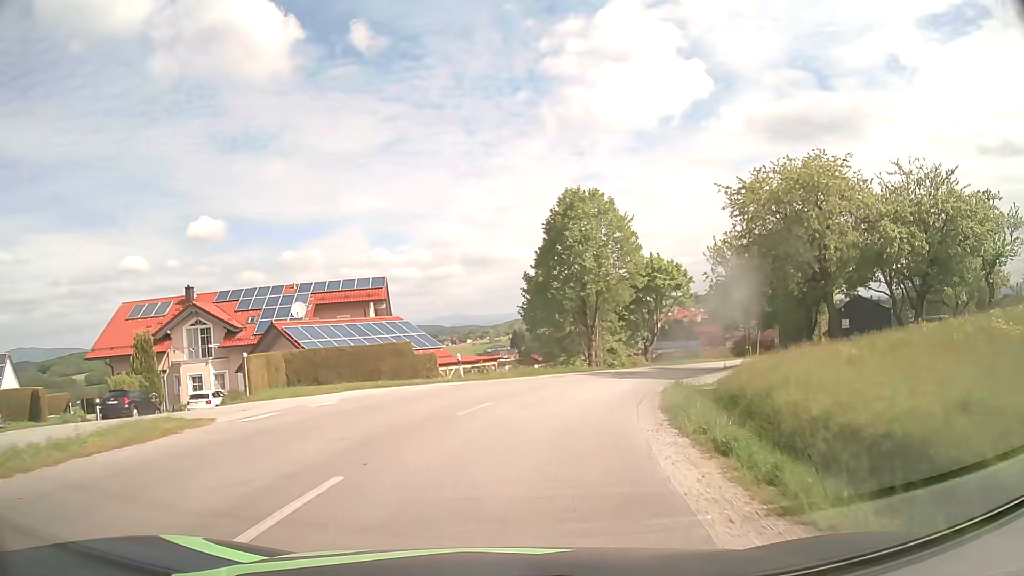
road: tertiary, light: Day
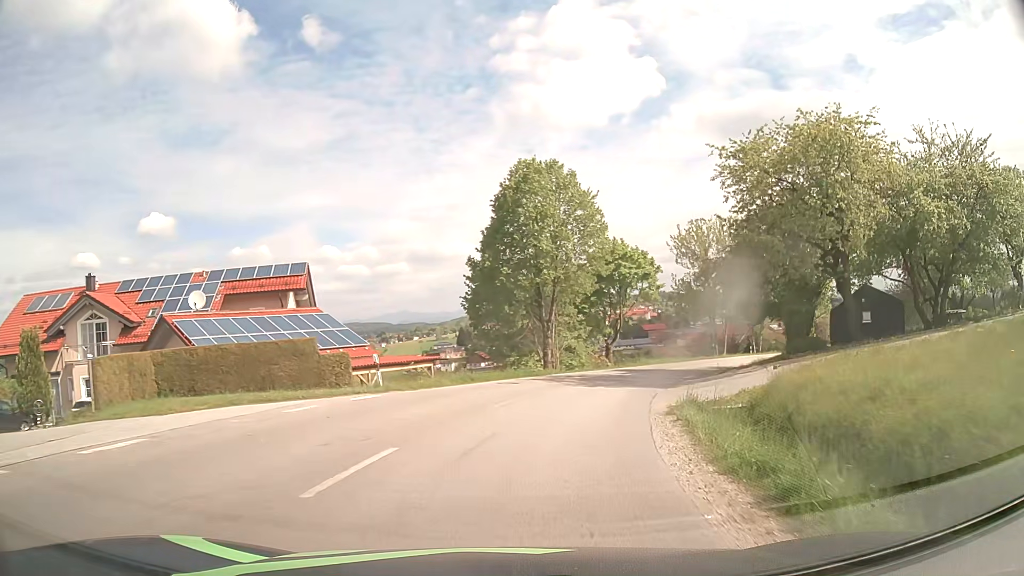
(+0.2, +6.9) m; +4°
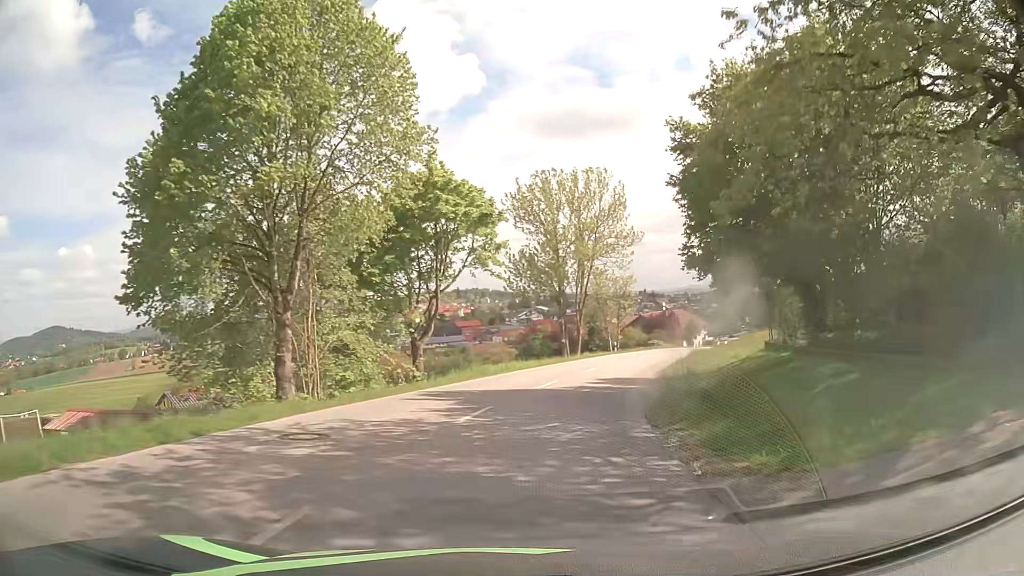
(+2.8, +20.4) m; +15°
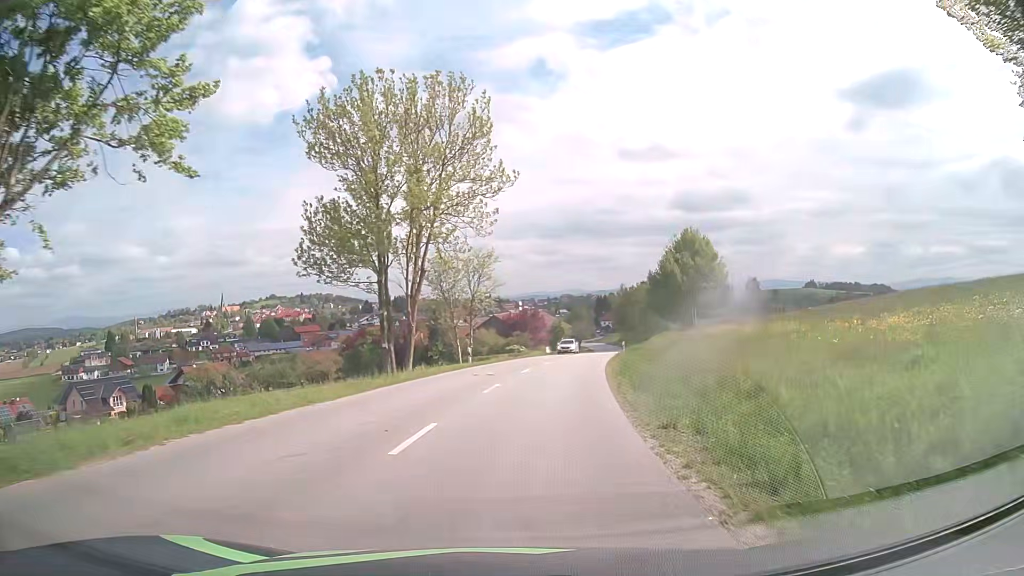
(+2.7, +21.2) m; +13°
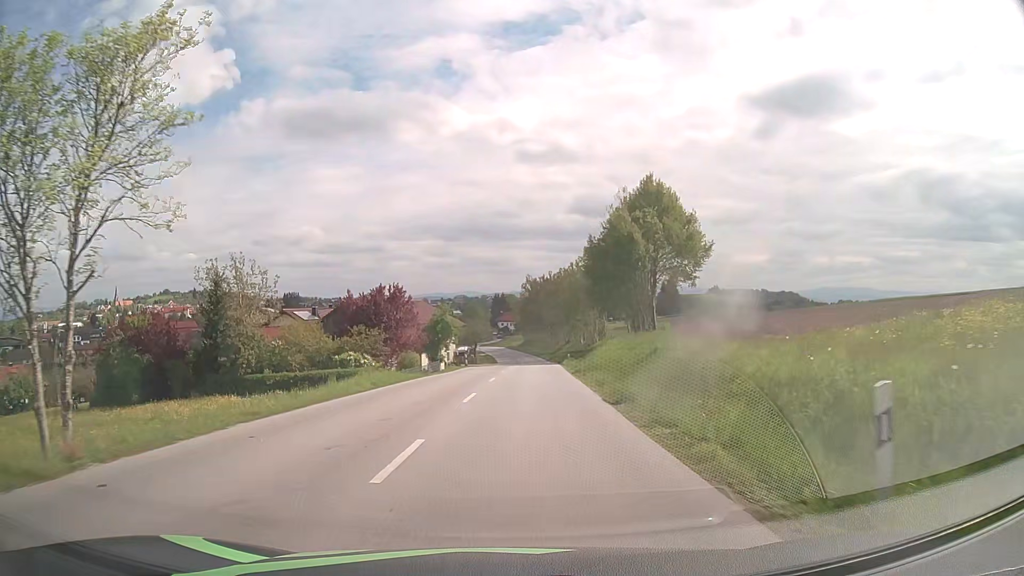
(+4.0, +37.4) m; +9°
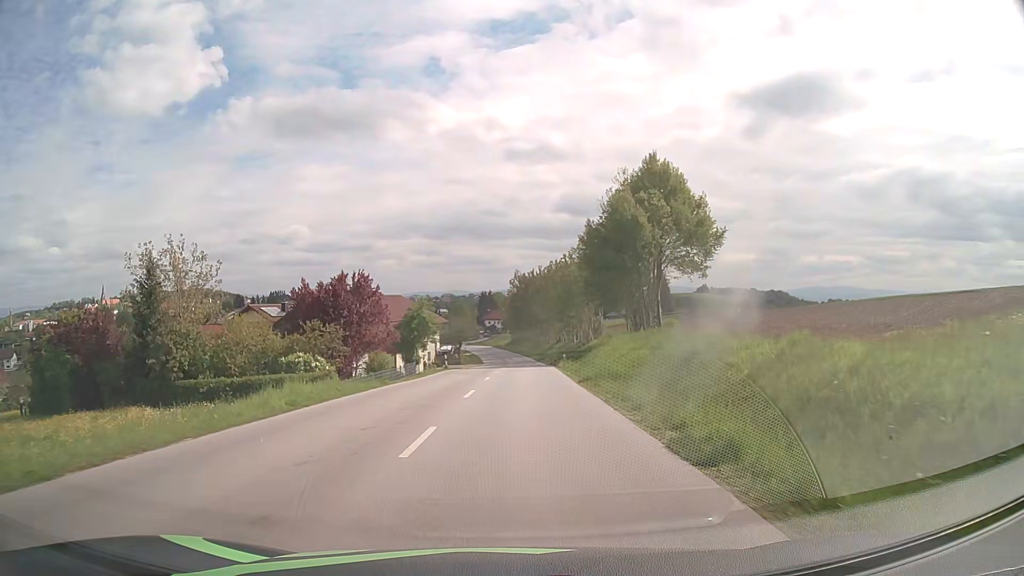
(+0.1, +7.6) m; +1°
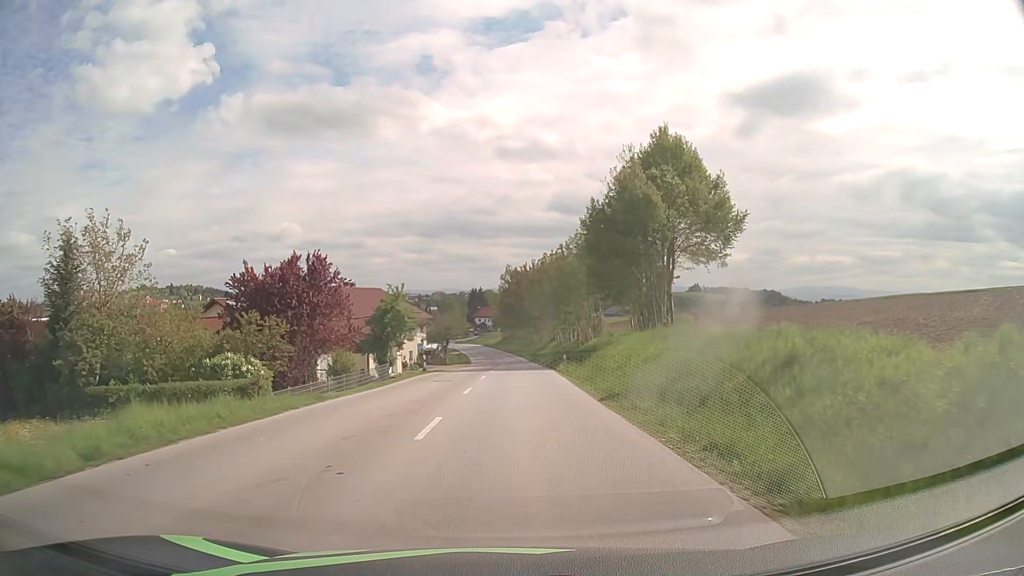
(0.0, +7.6) m; +1°
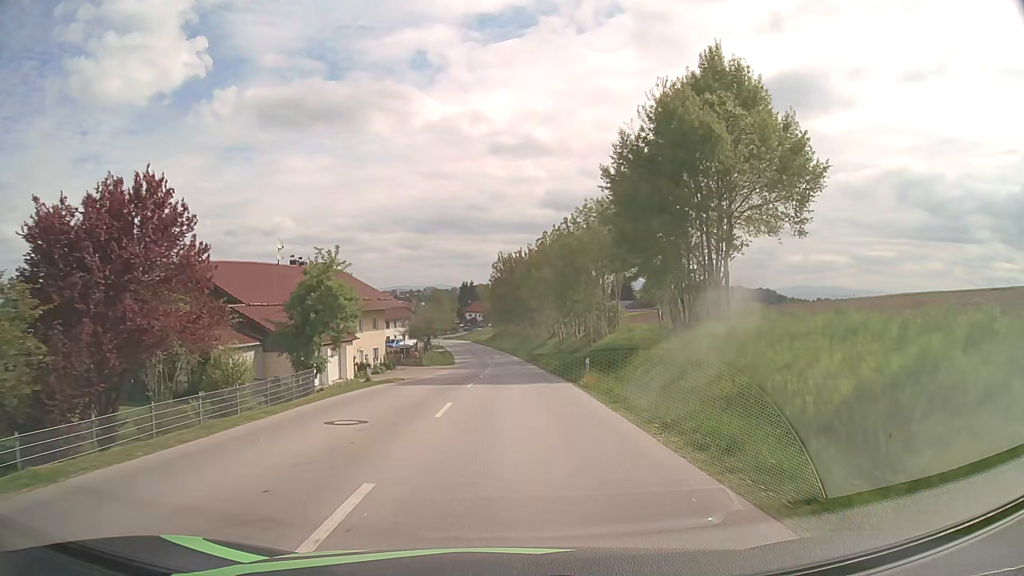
(+0.1, +15.1) m; +1°
(0, +10) (0, +20) (0, +30) (0, +40) (0, +50) (0, +60) (0, +70) (0, +80) (-1, +90) (-2, +100) m
